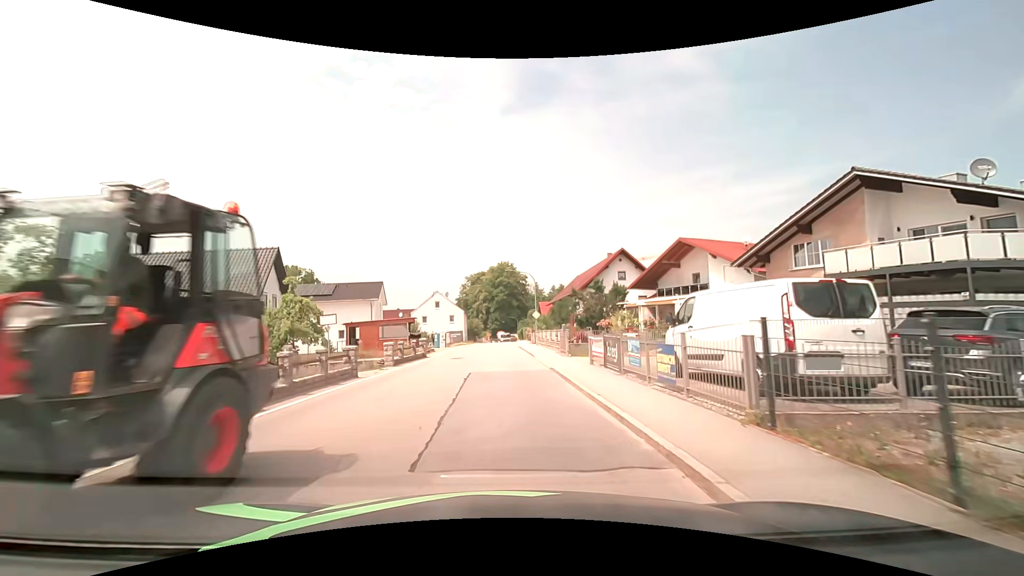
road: secondary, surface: asphalt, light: Day
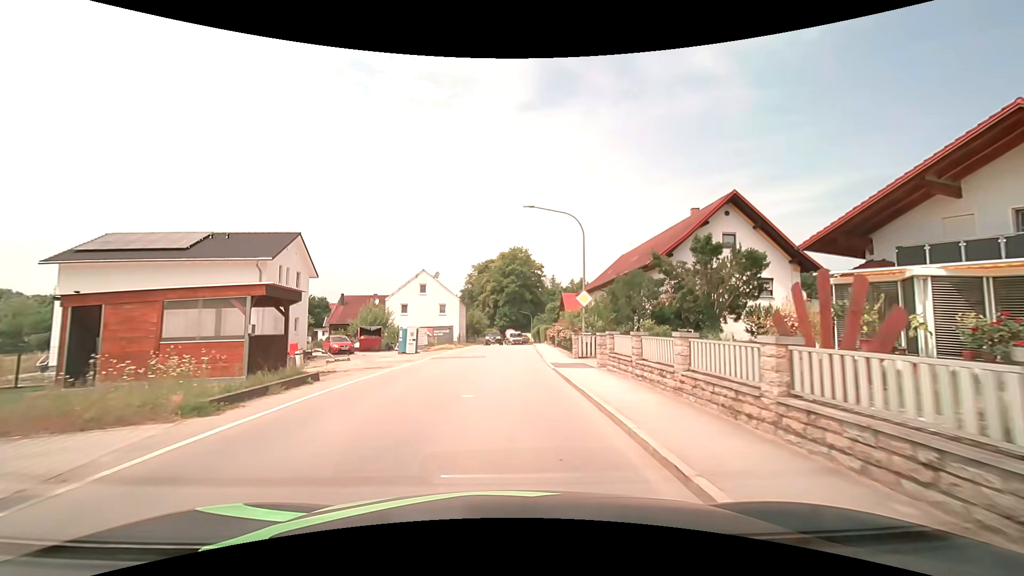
(-0.1, +25.7) m; -1°
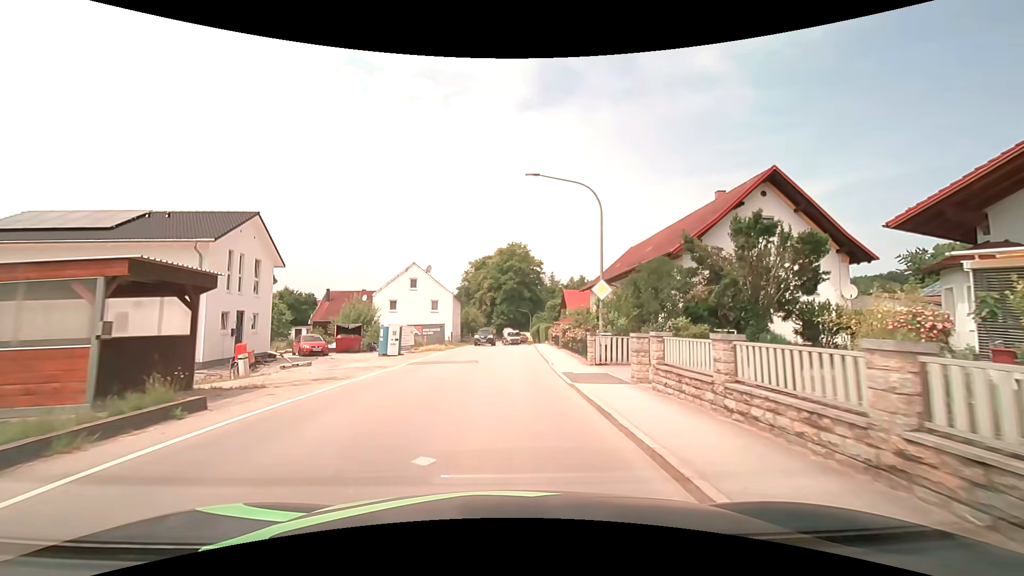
(0.0, +5.0) m; 0°
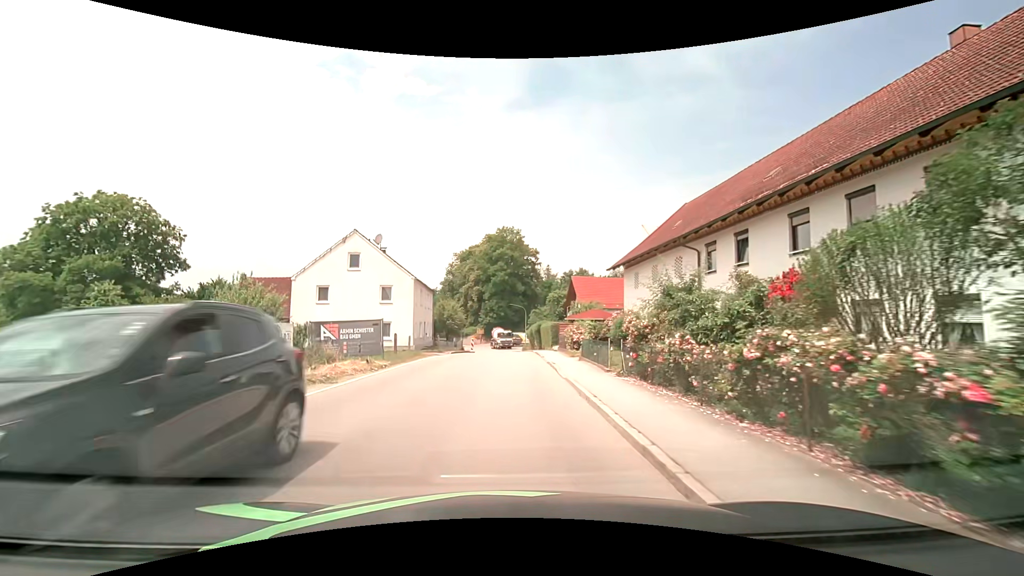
(+0.3, +19.5) m; +1°
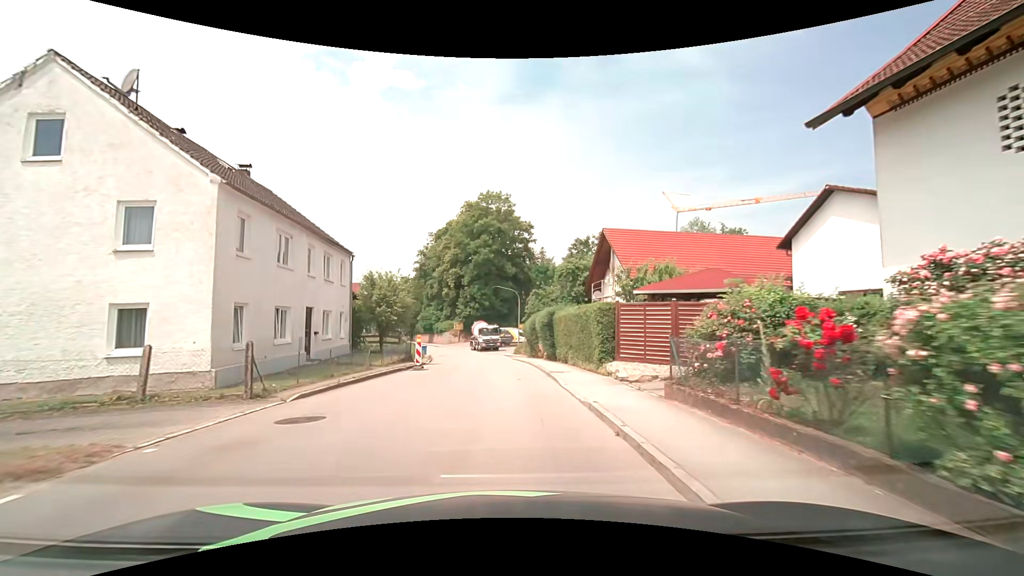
(+0.4, +25.1) m; +2°
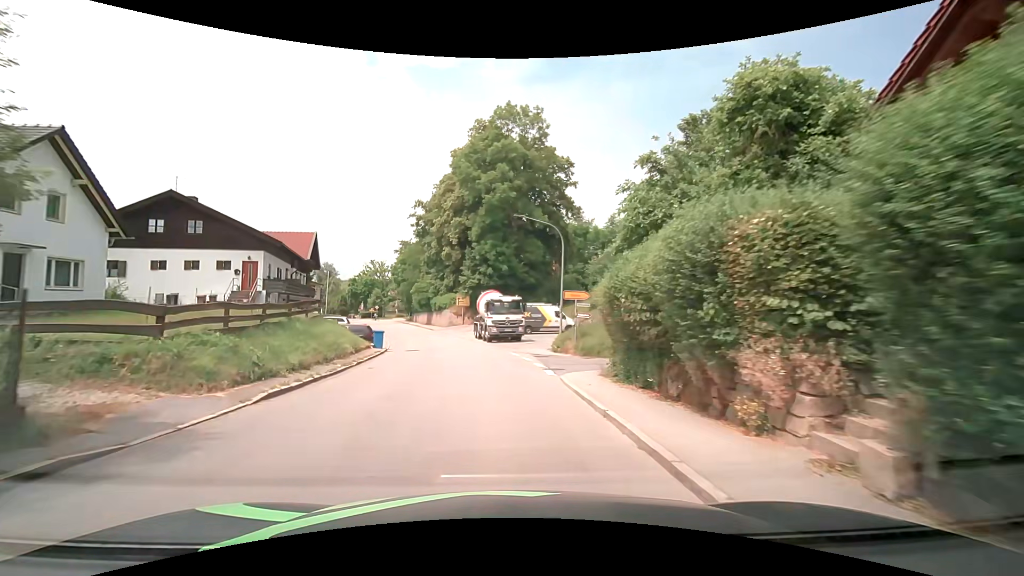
(-0.4, +27.4) m; -3°
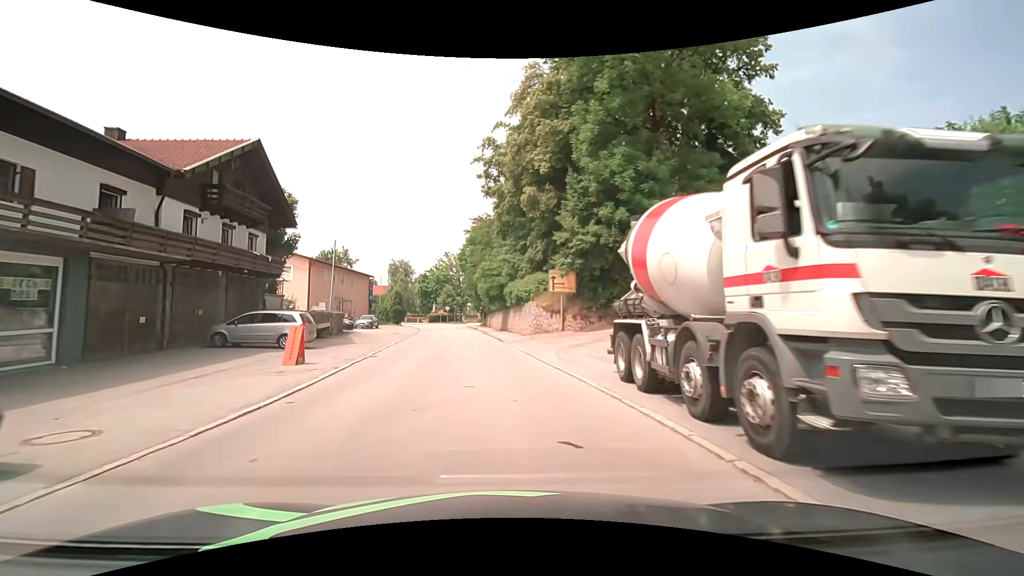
(-2.4, +29.5) m; -10°
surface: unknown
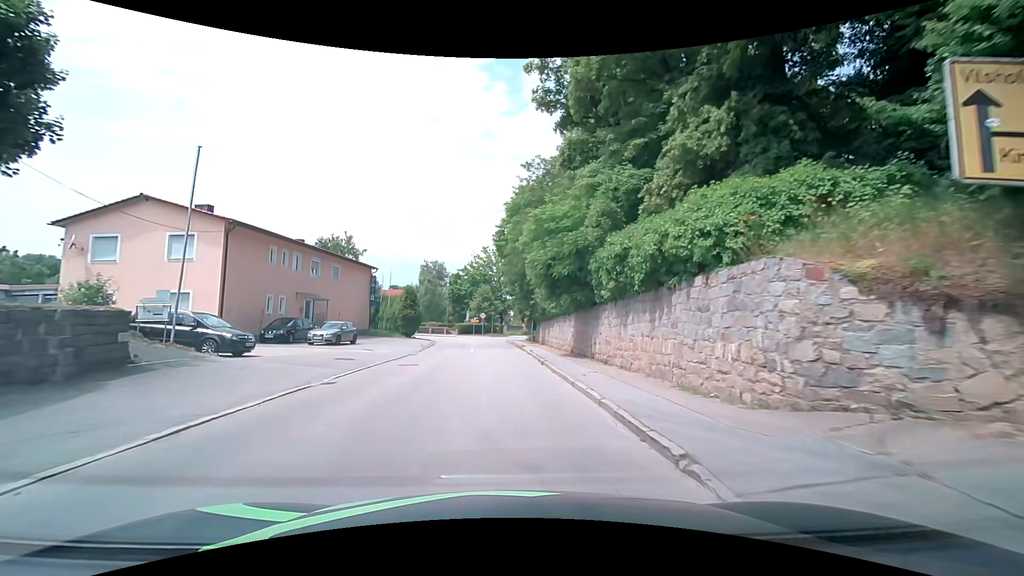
(-1.4, +23.1) m; -5°
(0, +10) (0, +20) (-1, +30) (-1, +40) (-2, +50) (-5, +60) (-9, +68) (-16, +76) (-23, +83) (-30, +90) m
